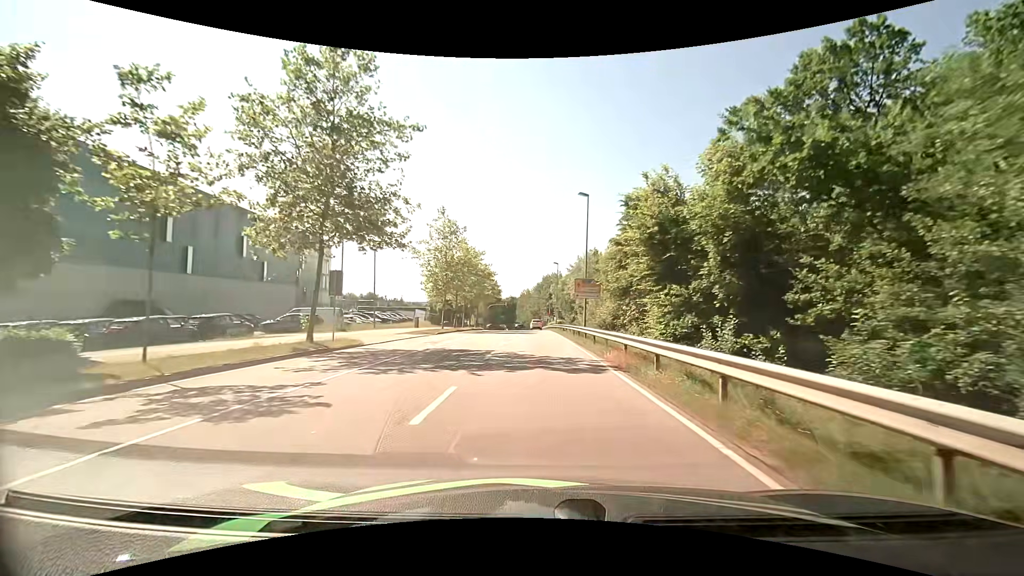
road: secondary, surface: asphalt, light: Day
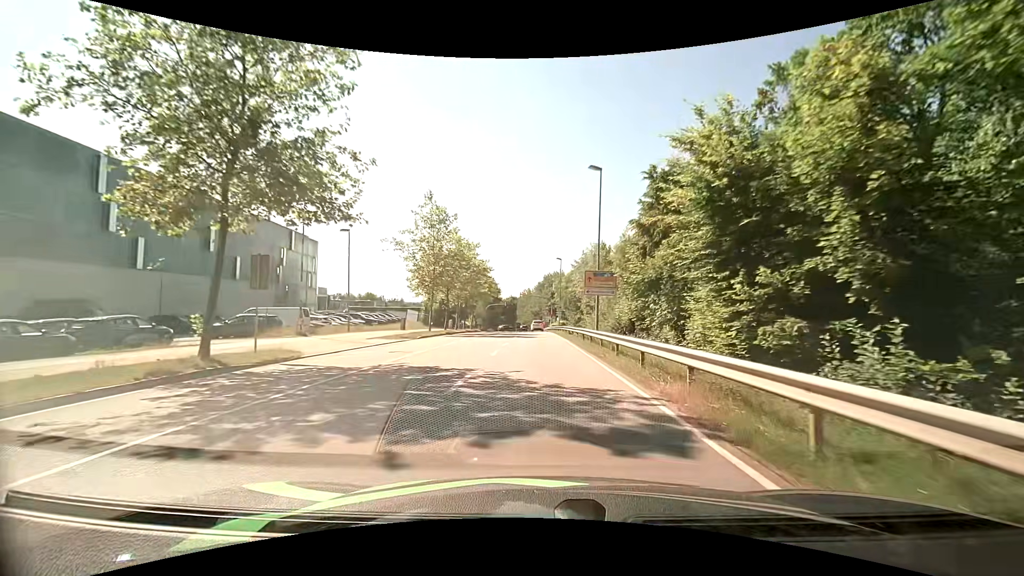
(0.0, +6.5) m; 0°
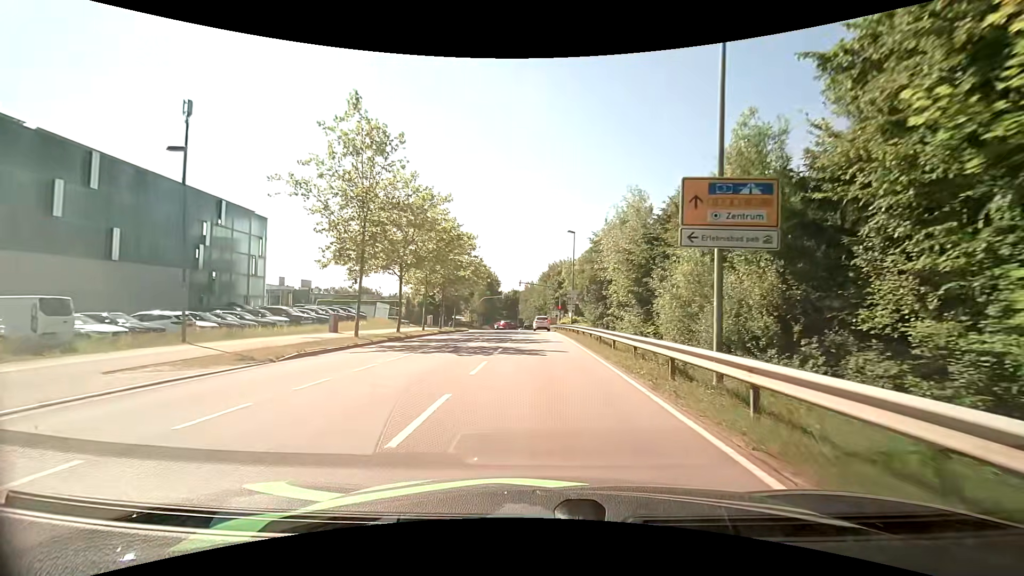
(0.0, +18.5) m; 0°
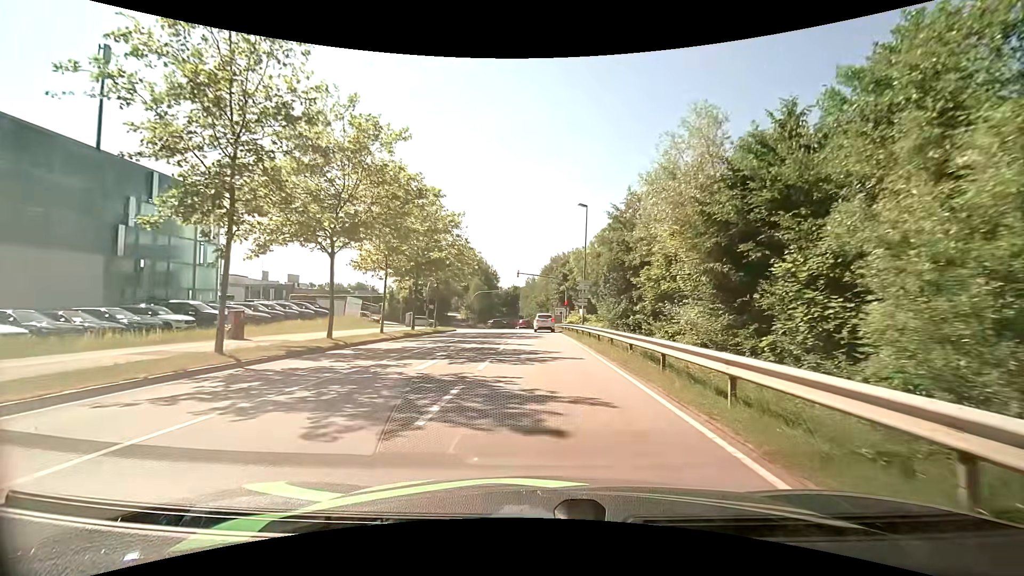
(-0.1, +10.9) m; -1°
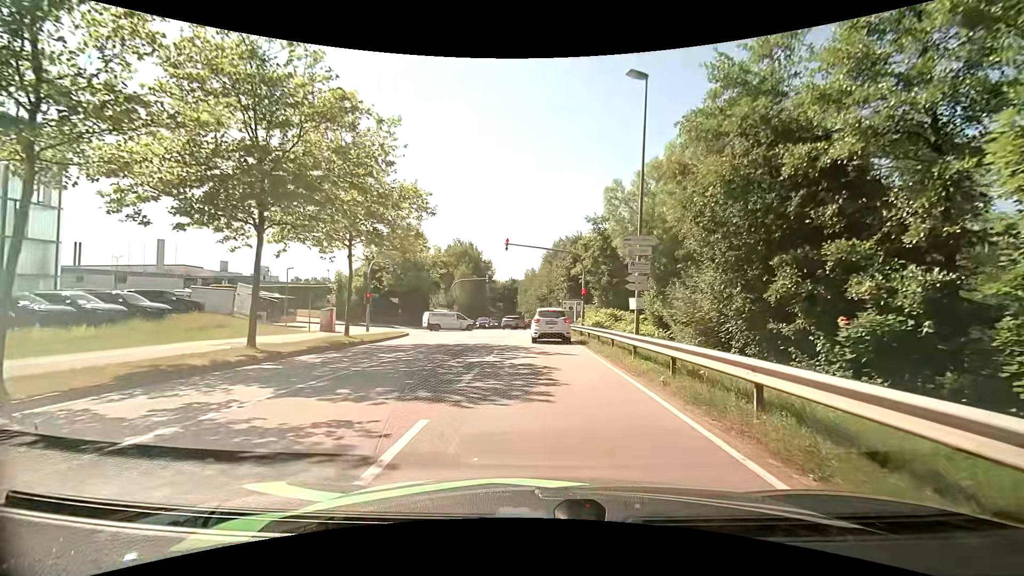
(+0.3, +20.5) m; +1°
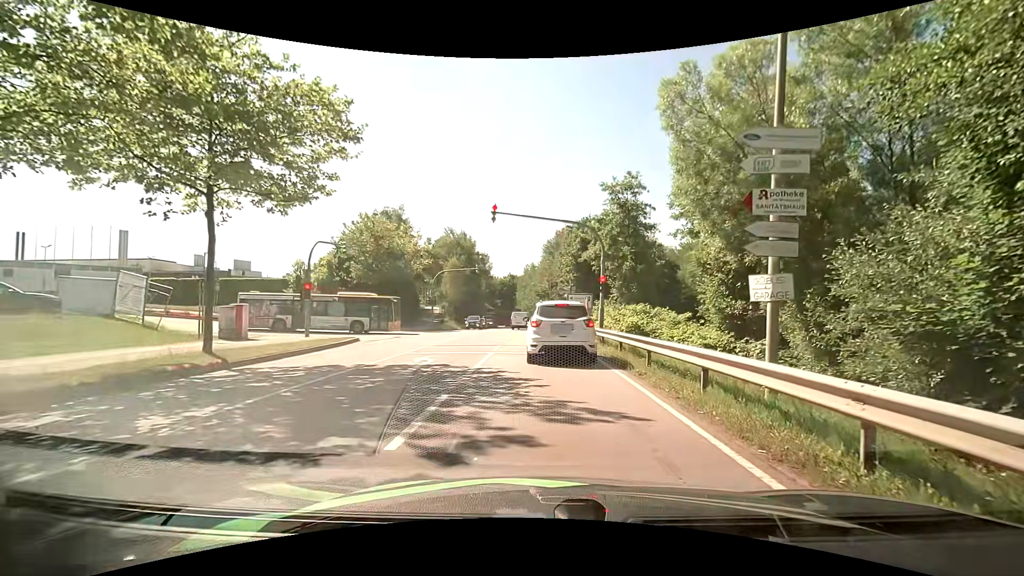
(-0.1, +9.9) m; 0°
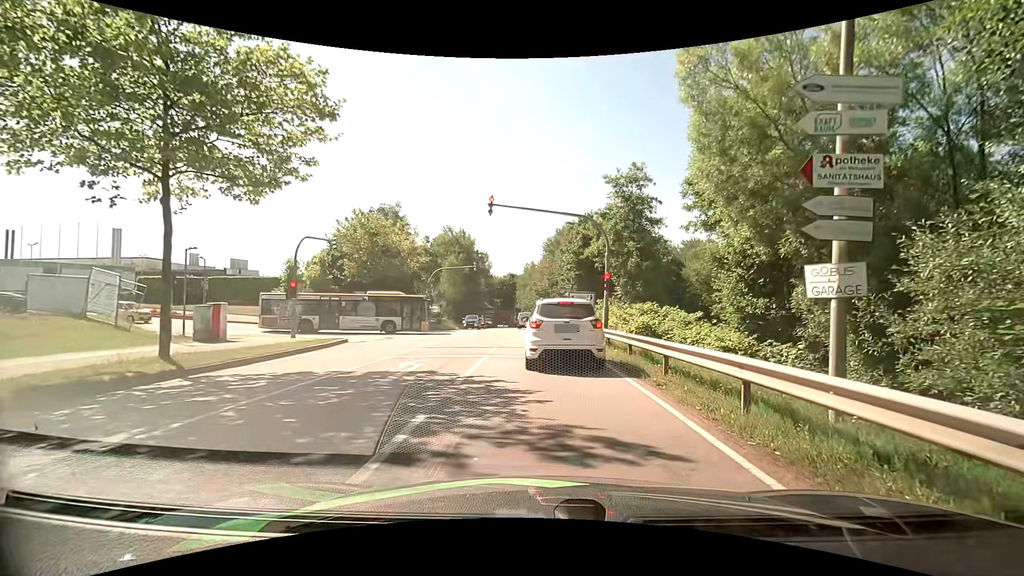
(0.0, +1.6) m; +2°
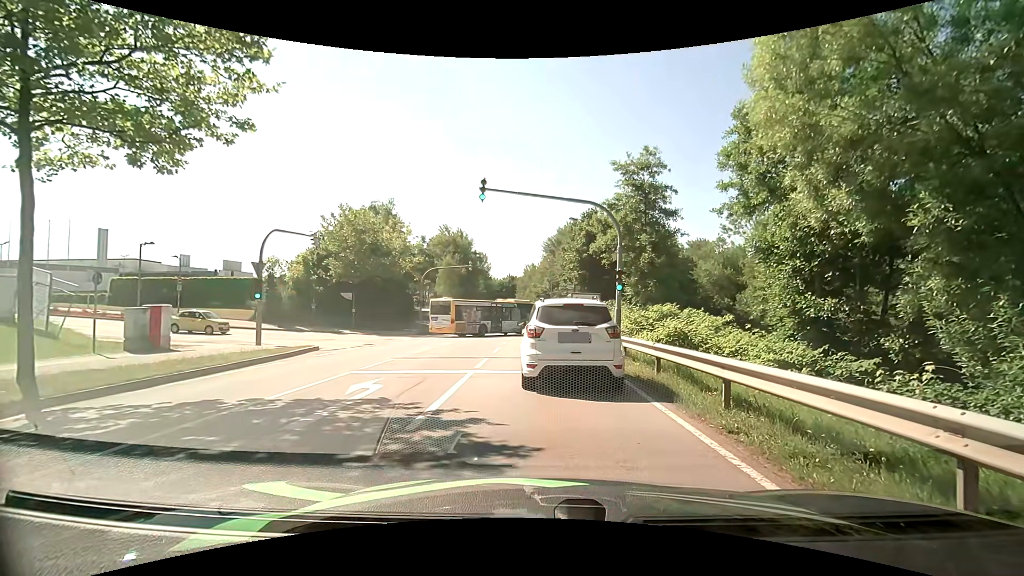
(-0.1, +3.2) m; -2°
